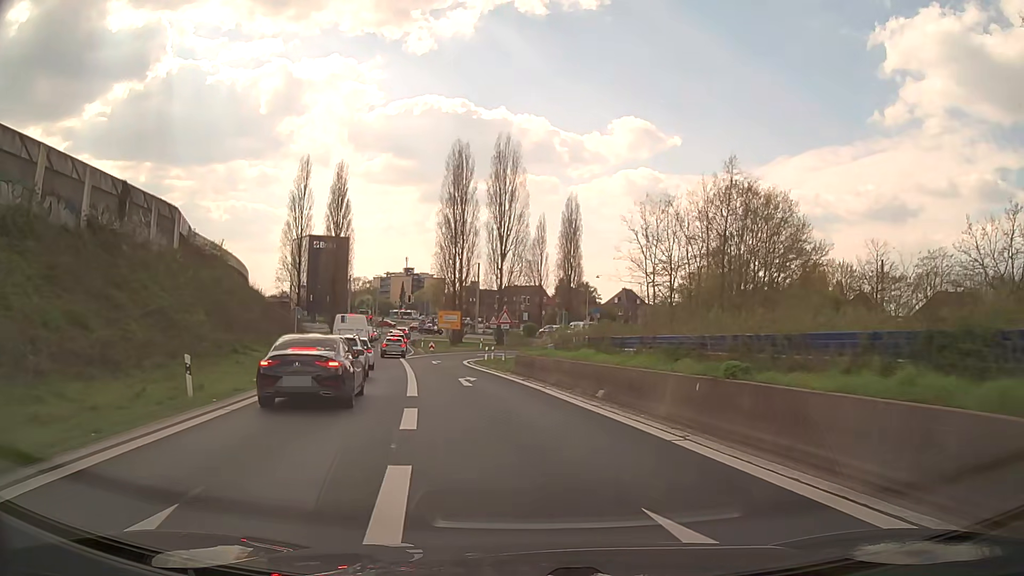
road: trunk_link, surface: asphalt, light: Day
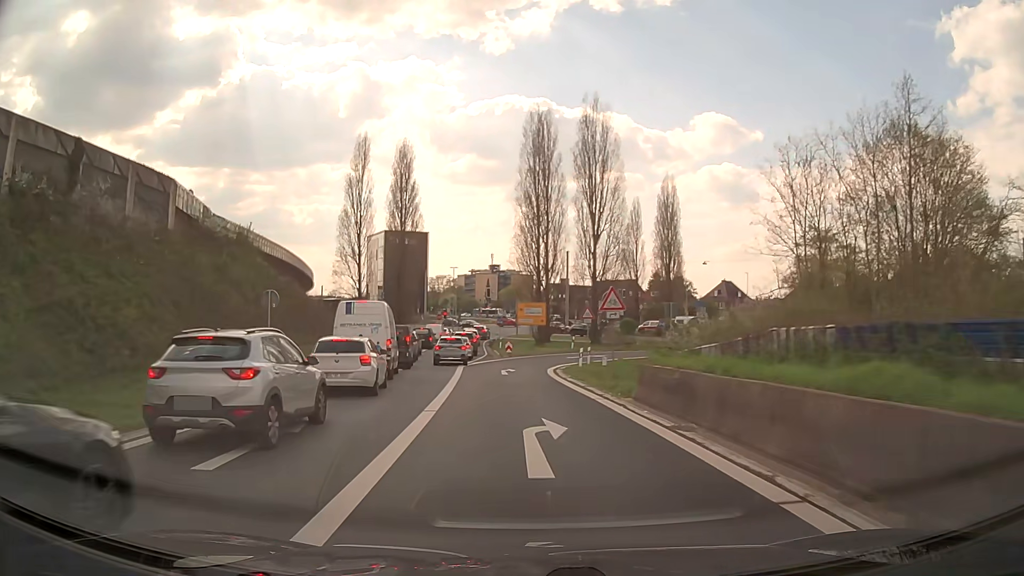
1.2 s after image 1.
(-0.7, +13.9) m; -7°
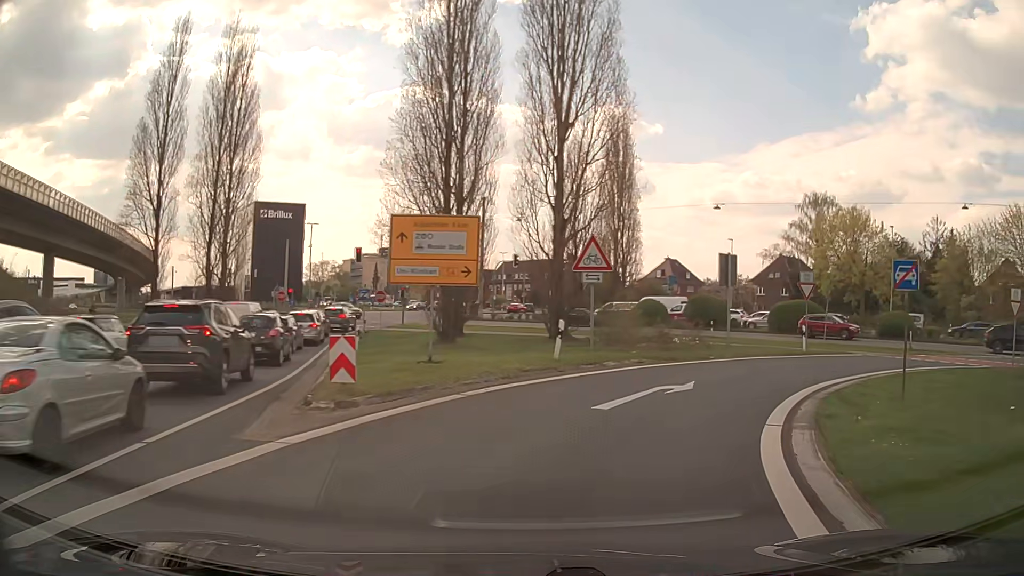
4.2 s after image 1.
(-0.7, +35.5) m; +8°
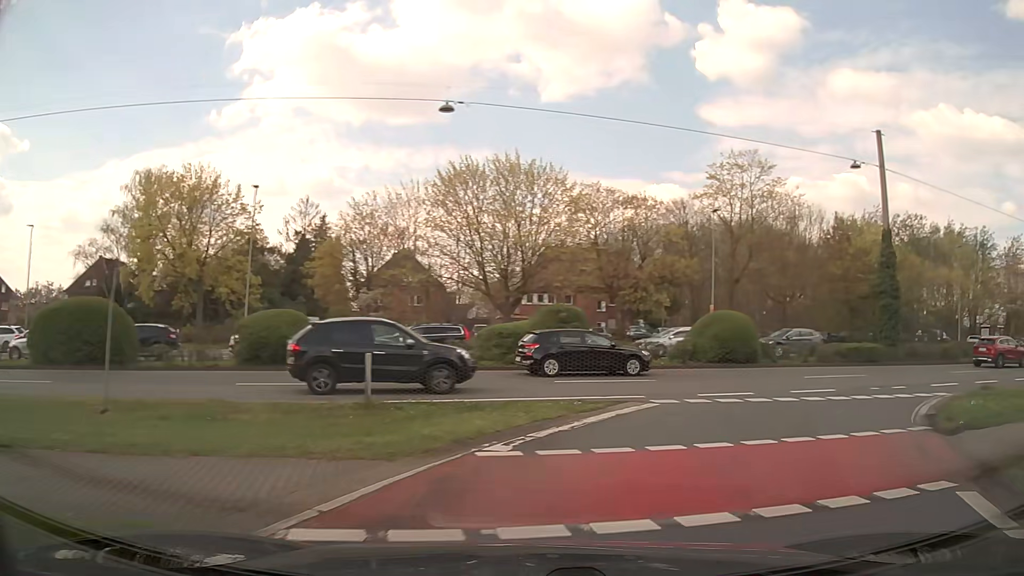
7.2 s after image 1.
(+10.0, +22.9) m; +57°
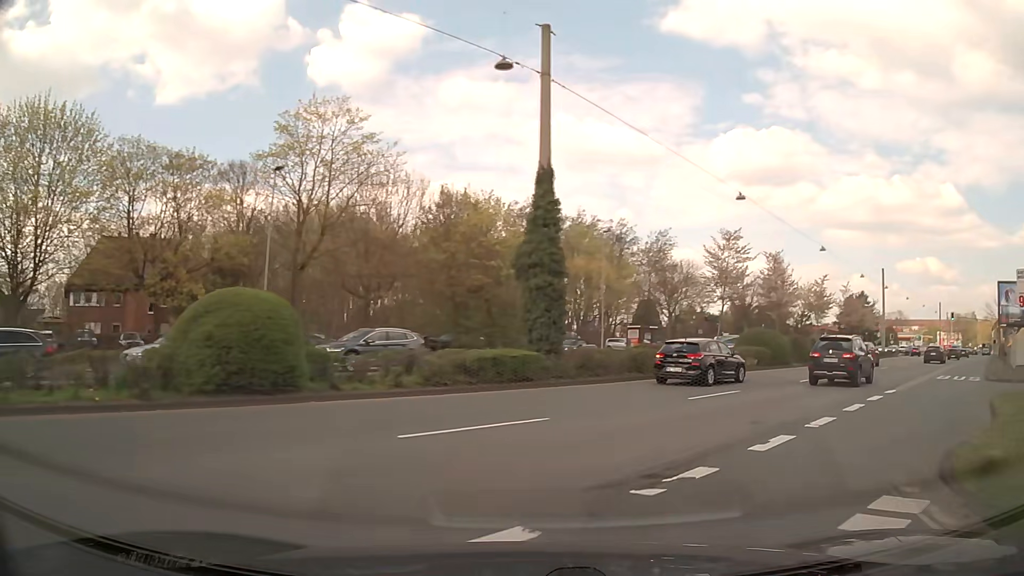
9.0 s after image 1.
(+4.7, +13.7) m; +35°
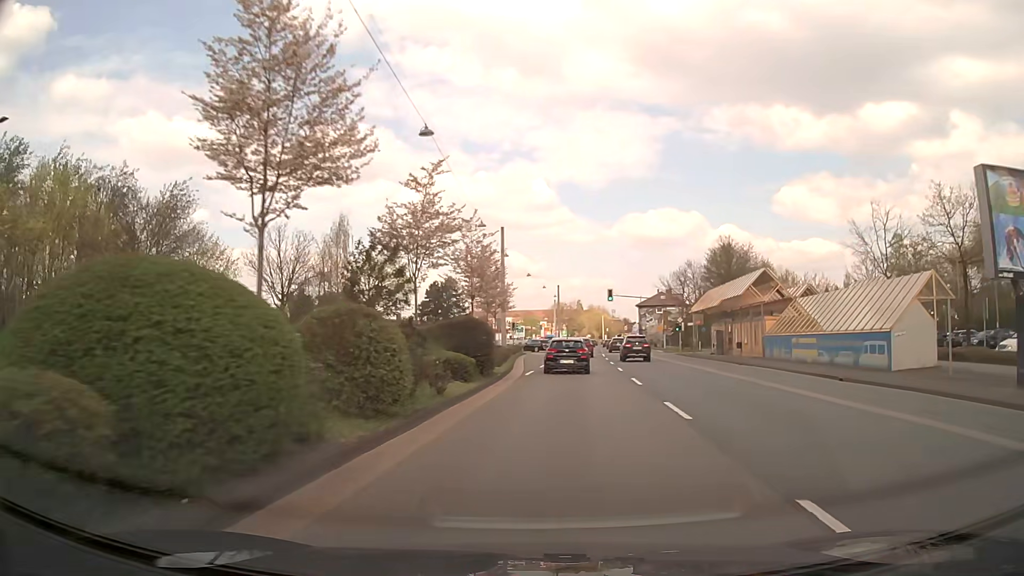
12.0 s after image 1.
(+12.1, +30.0) m; +37°
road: primary
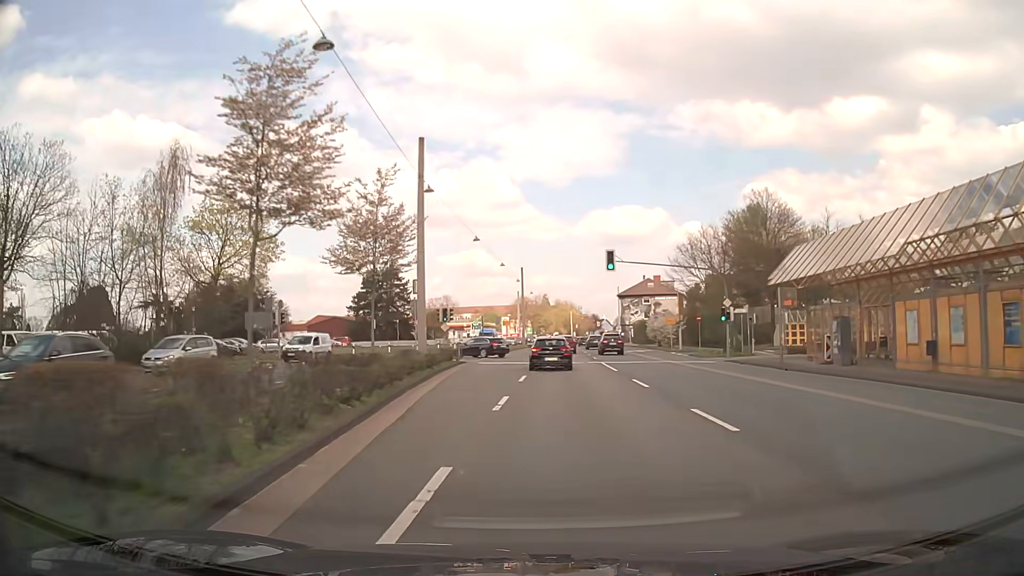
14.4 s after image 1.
(+1.3, +29.5) m; +3°
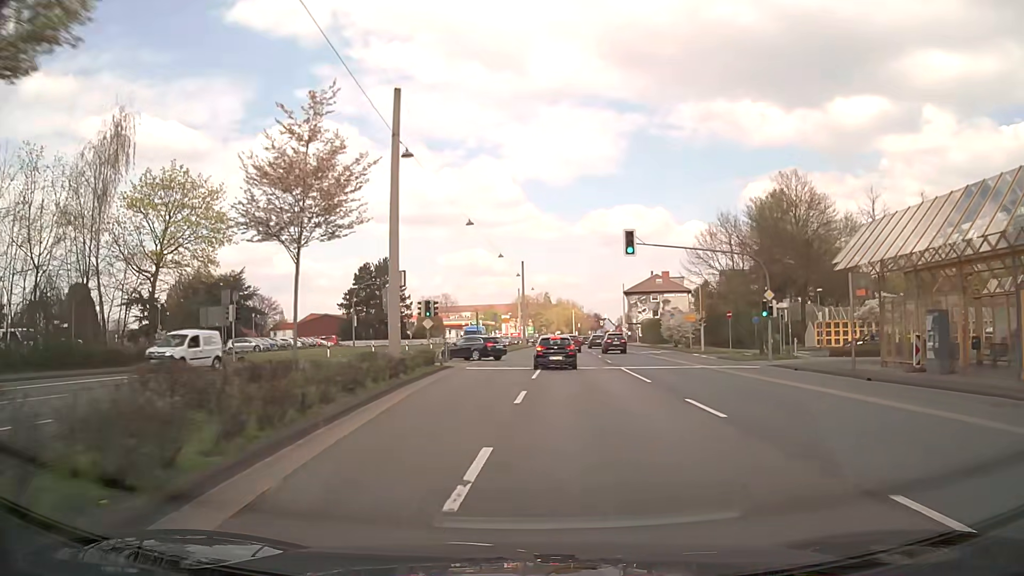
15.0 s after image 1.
(0.0, +7.5) m; 0°
(0, +10) (0, +20) (0, +30) (0, +40) (+1, +50) (+1, +60) (+1, +70) (+2, +80) (+2, +90) (+3, +100) m
